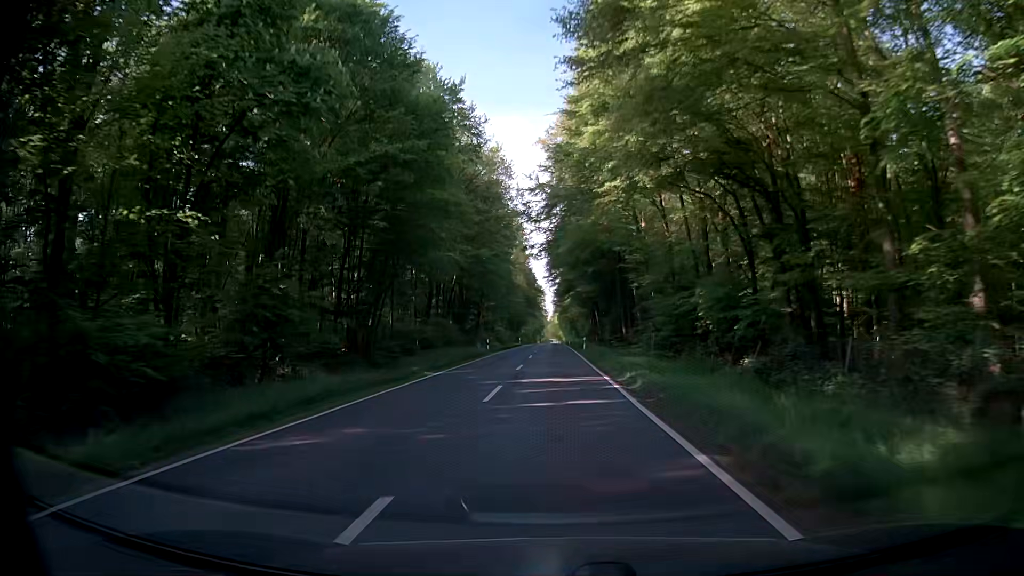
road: secondary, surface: asphalt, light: Day
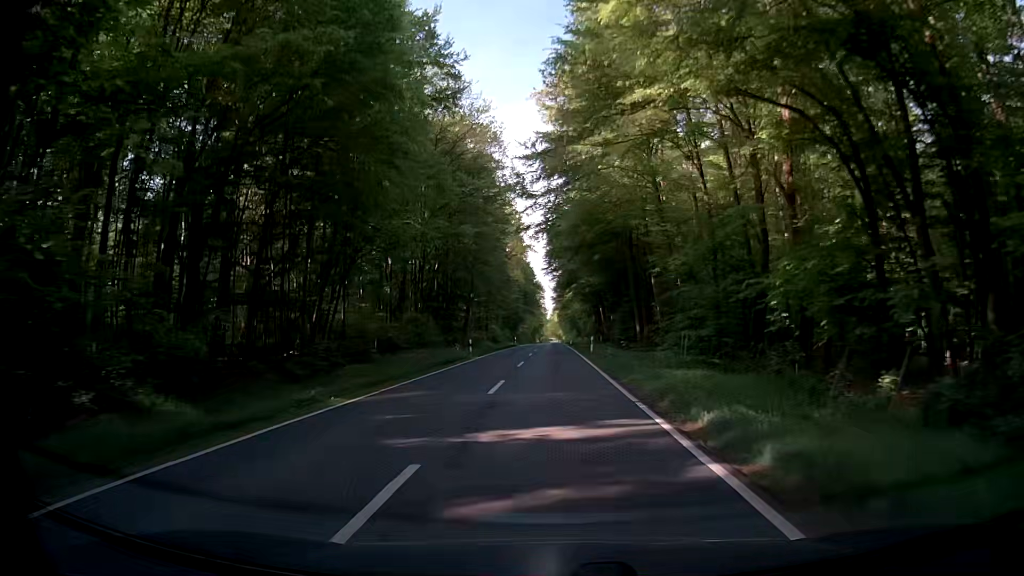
(0.0, +10.8) m; 0°
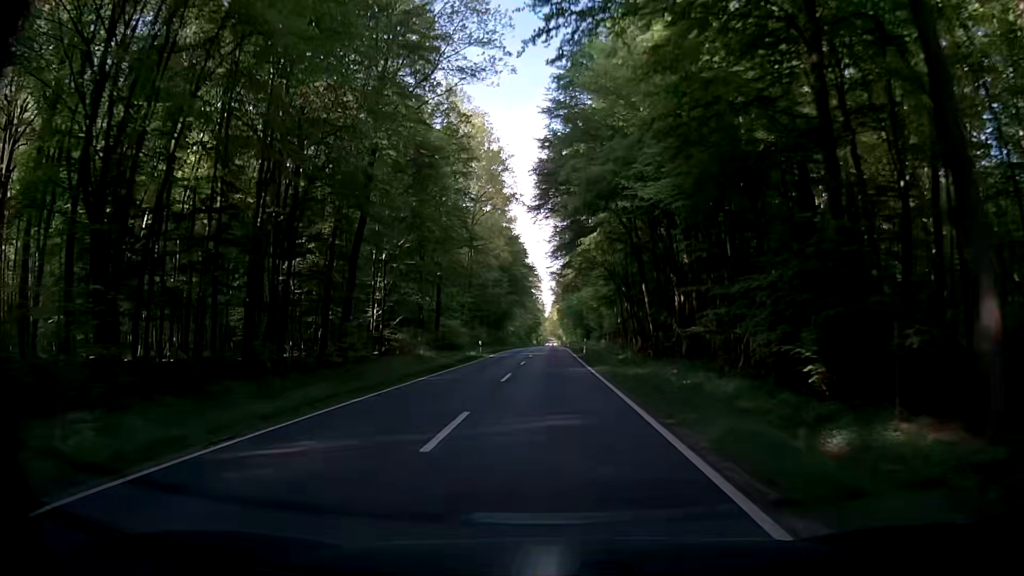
(+0.4, +43.1) m; 0°
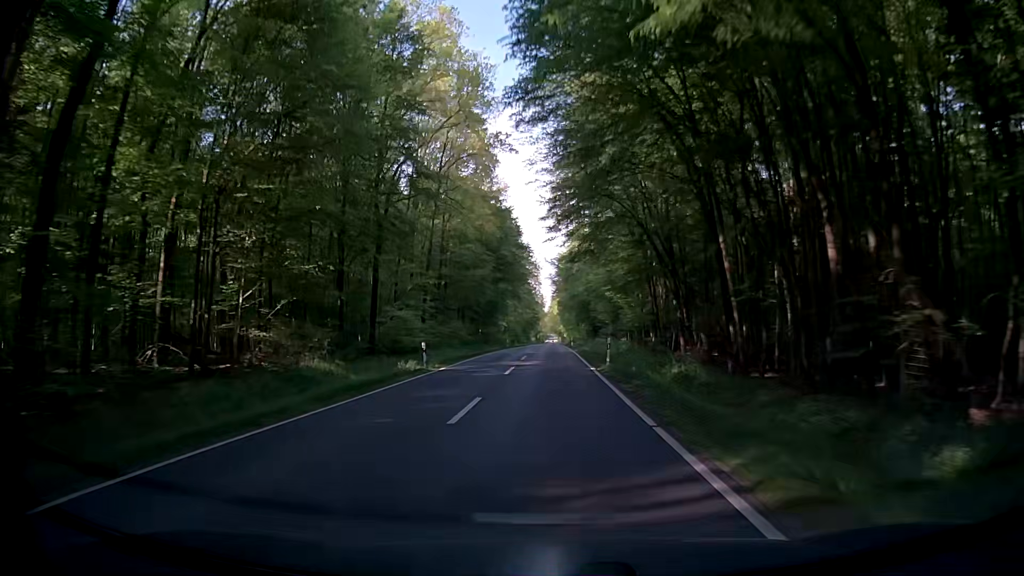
(-0.1, +21.6) m; 0°
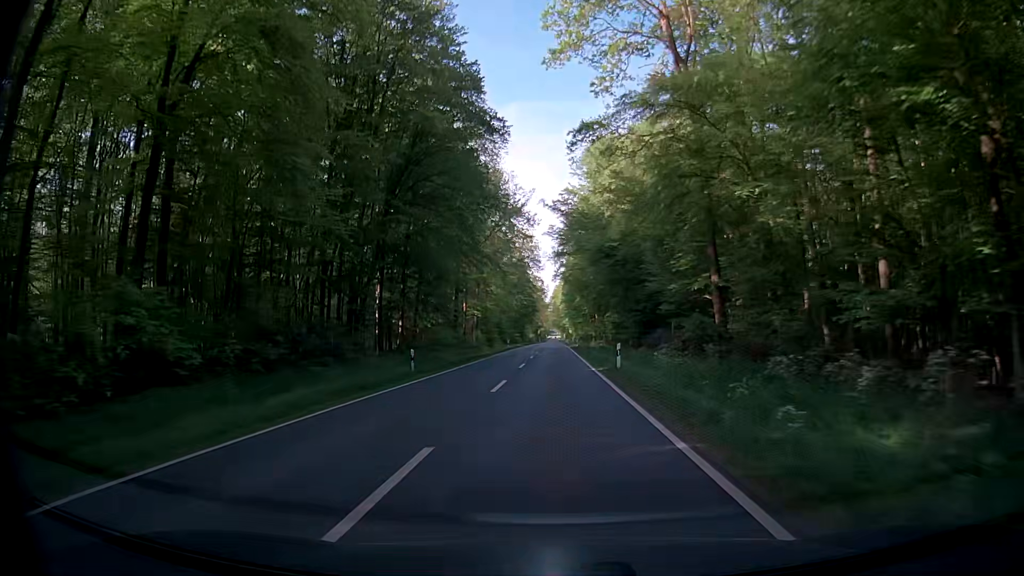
(-0.7, +54.1) m; 0°
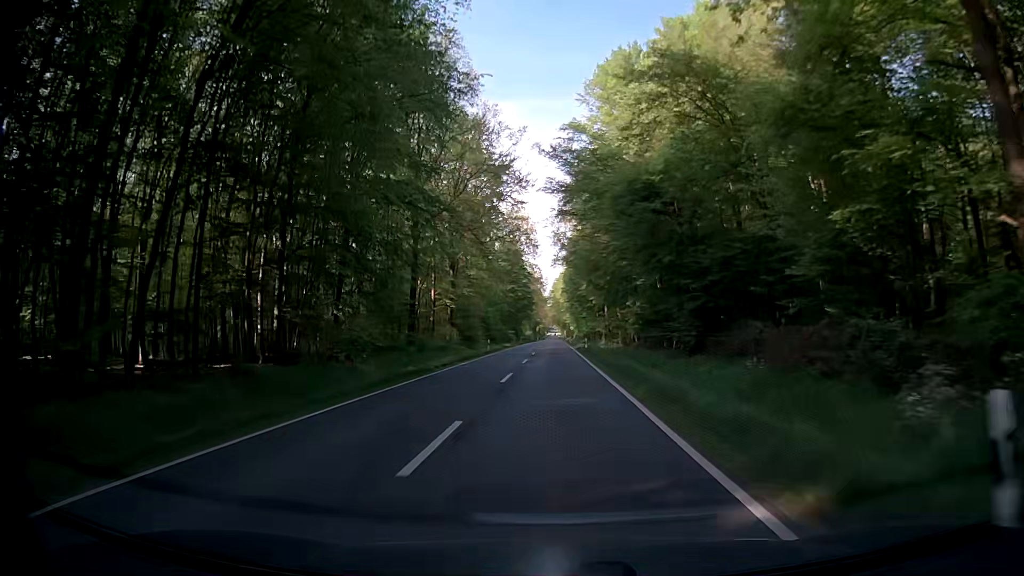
(-0.1, +21.7) m; -2°
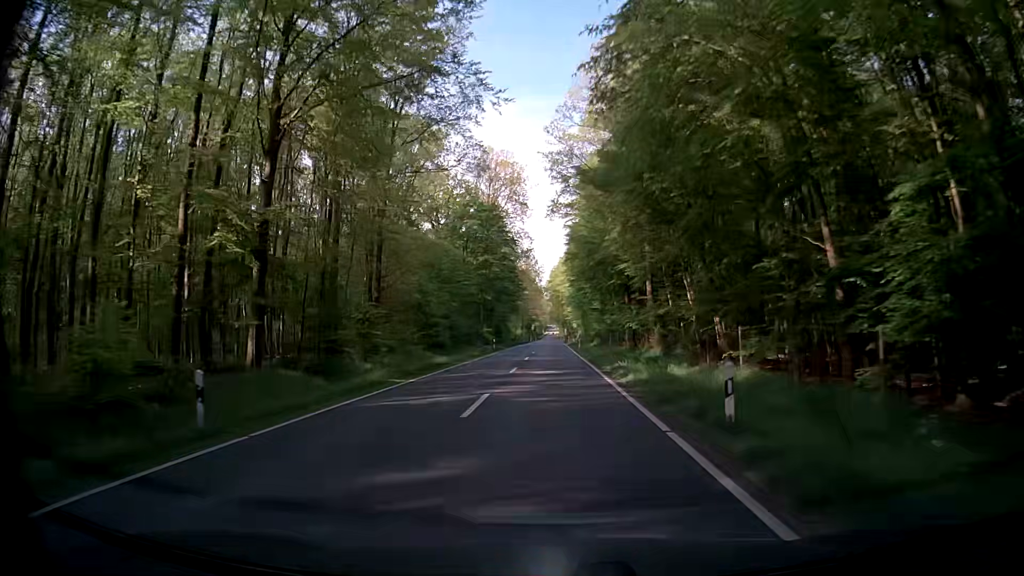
(+0.6, +43.5) m; 0°
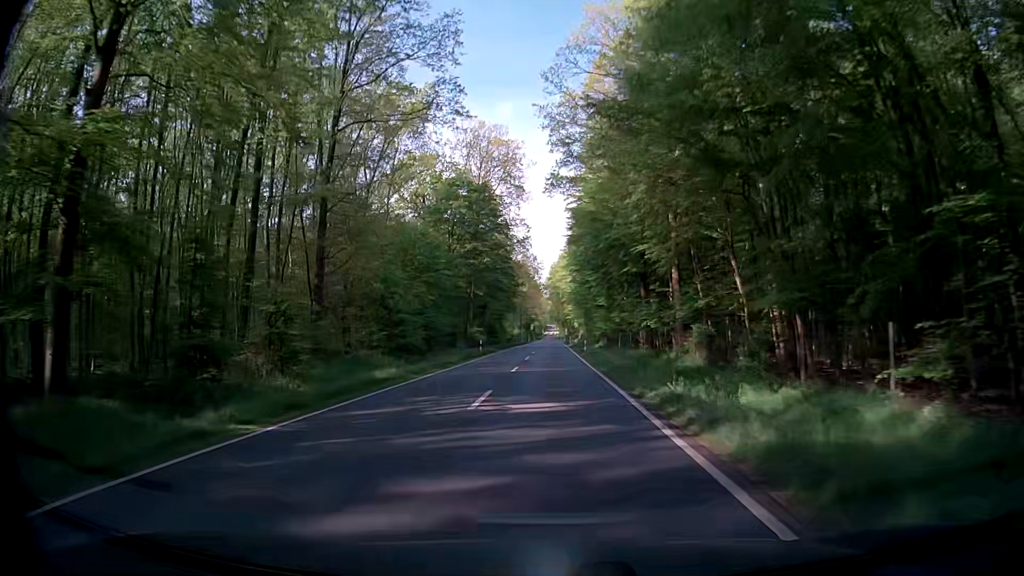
(+0.2, +10.8) m; +2°
(0, +10) (0, +20) (0, +30) (0, +40) (0, +50) (-1, +60) (-1, +70) (-1, +80) (-1, +90) (-1, +100) m
